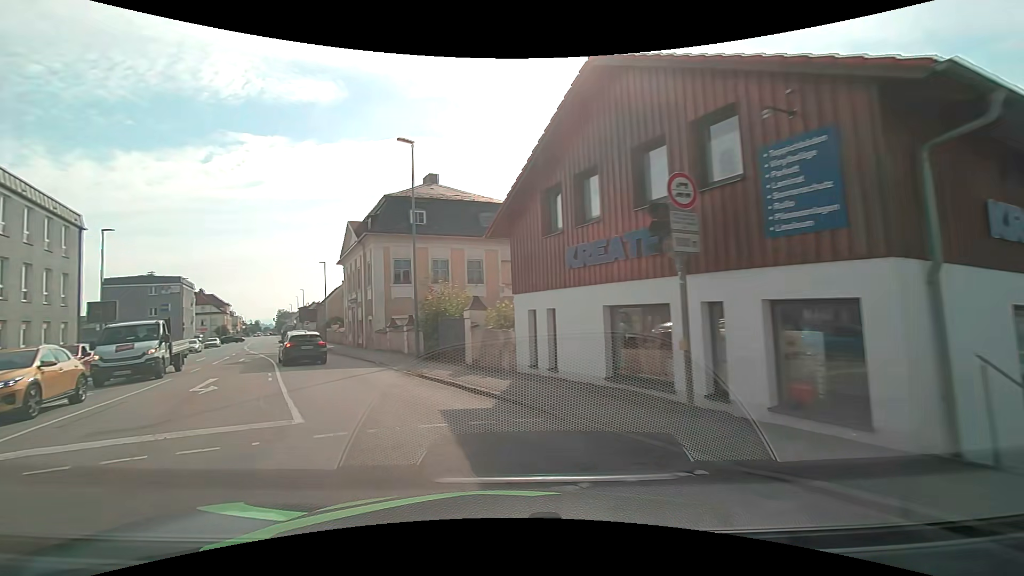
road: tertiary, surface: asphalt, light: Day
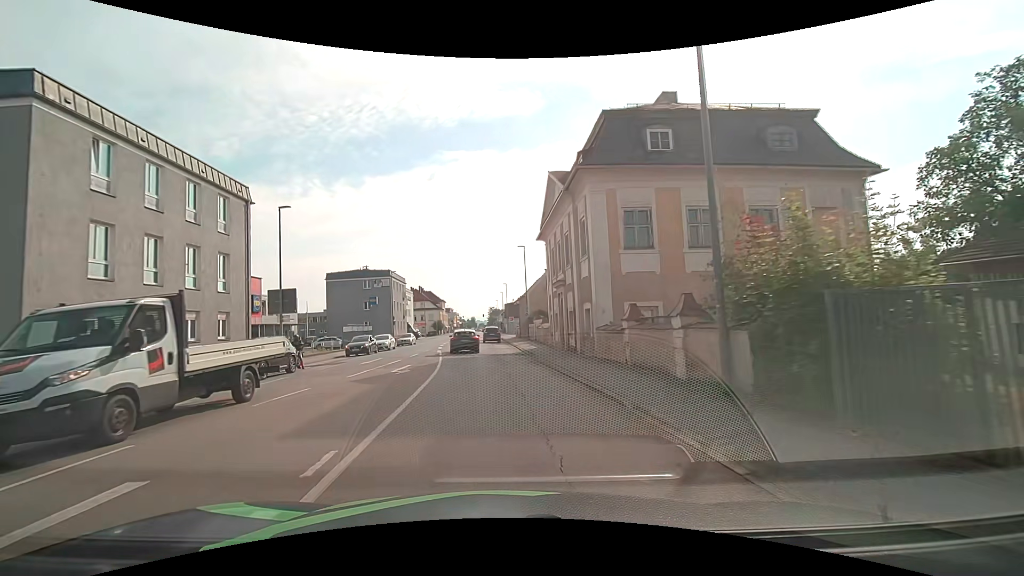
(-3.9, +13.6) m; -24°
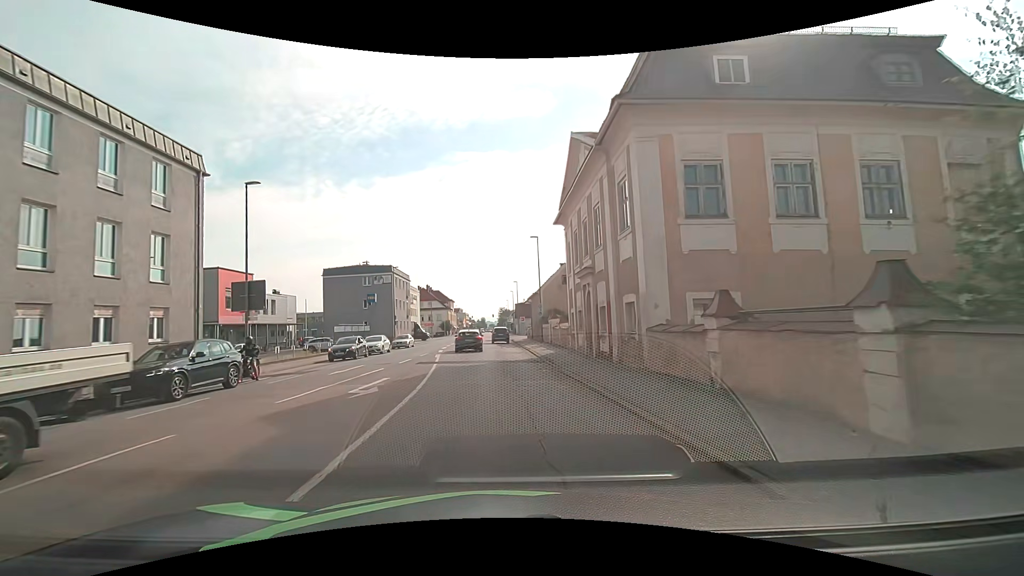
(-0.1, +5.9) m; -2°
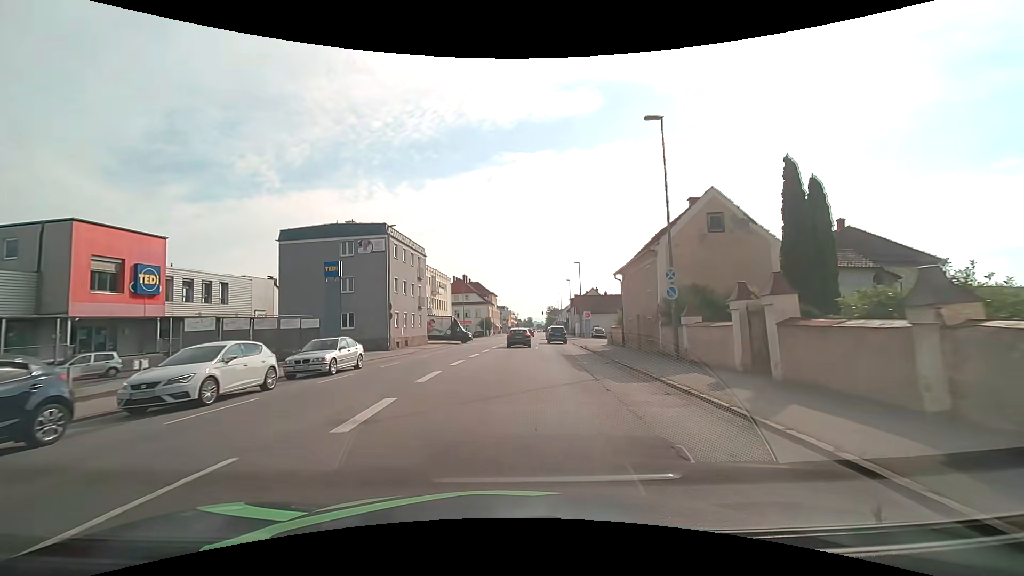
(-1.4, +27.1) m; -5°
